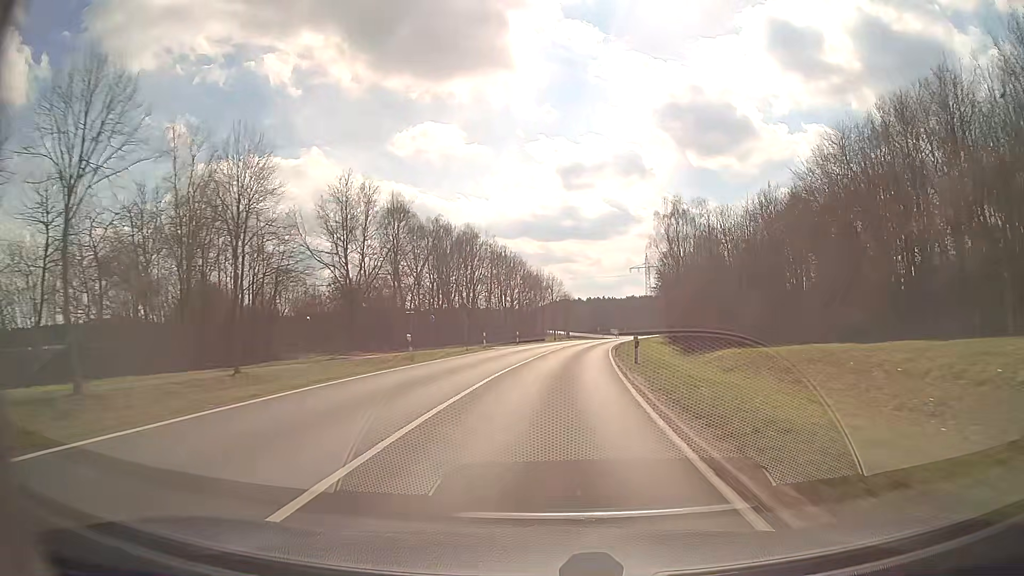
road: secondary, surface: asphalt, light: Day
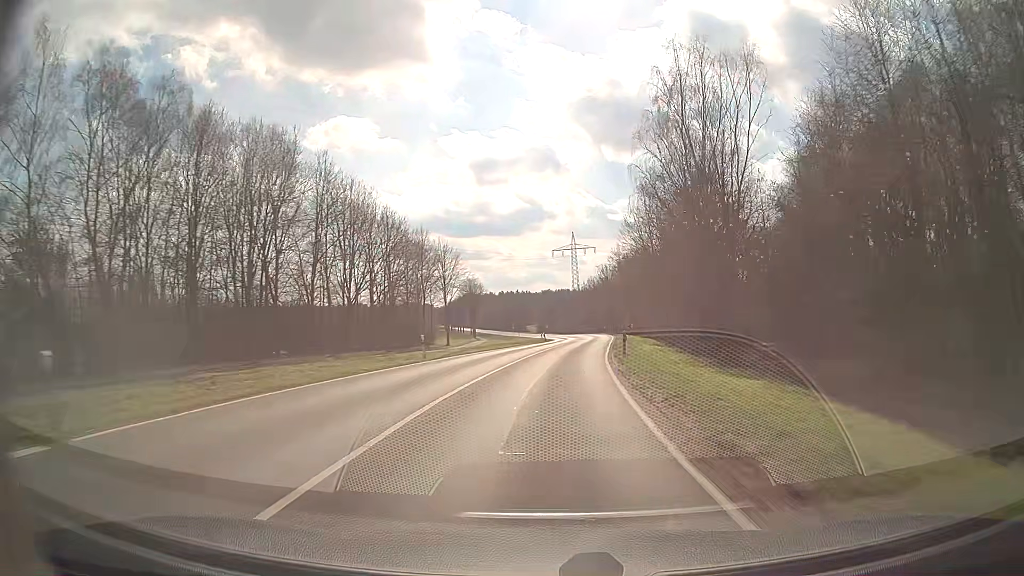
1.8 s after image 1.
(+3.1, +46.8) m; +7°
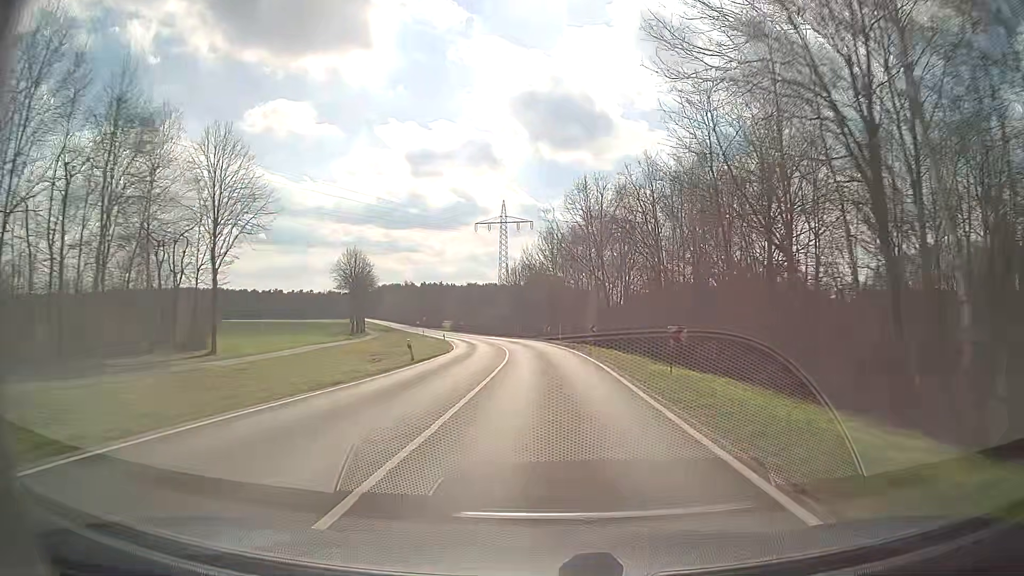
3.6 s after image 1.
(+2.7, +47.3) m; +6°
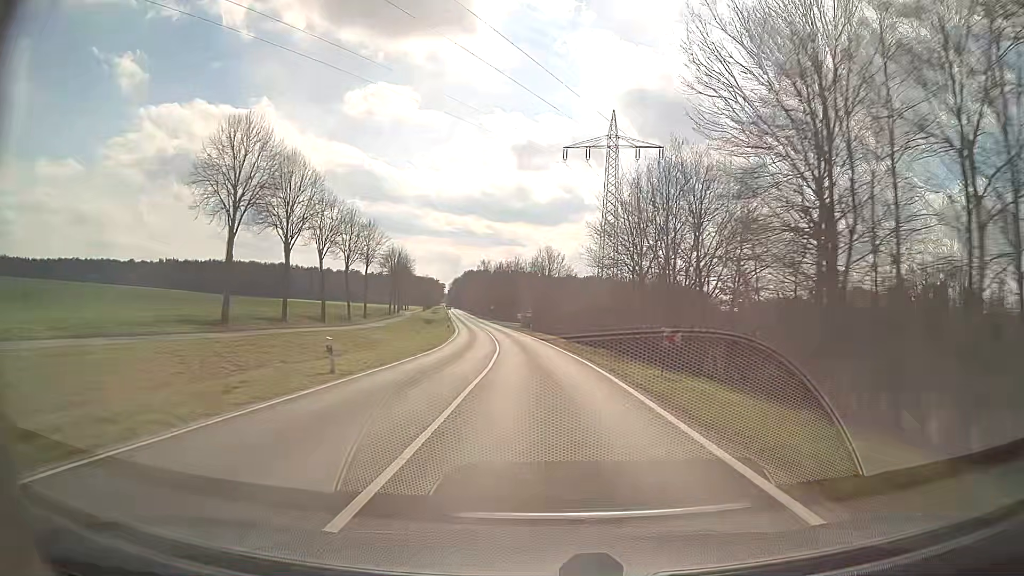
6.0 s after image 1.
(-3.2, +63.2) m; -8°
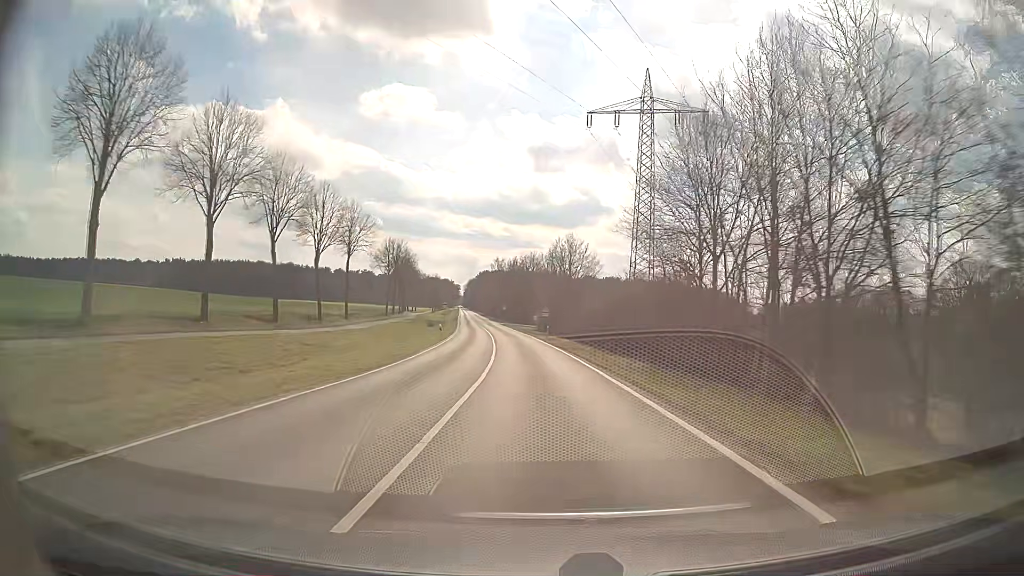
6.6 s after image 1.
(-0.2, +15.9) m; -1°
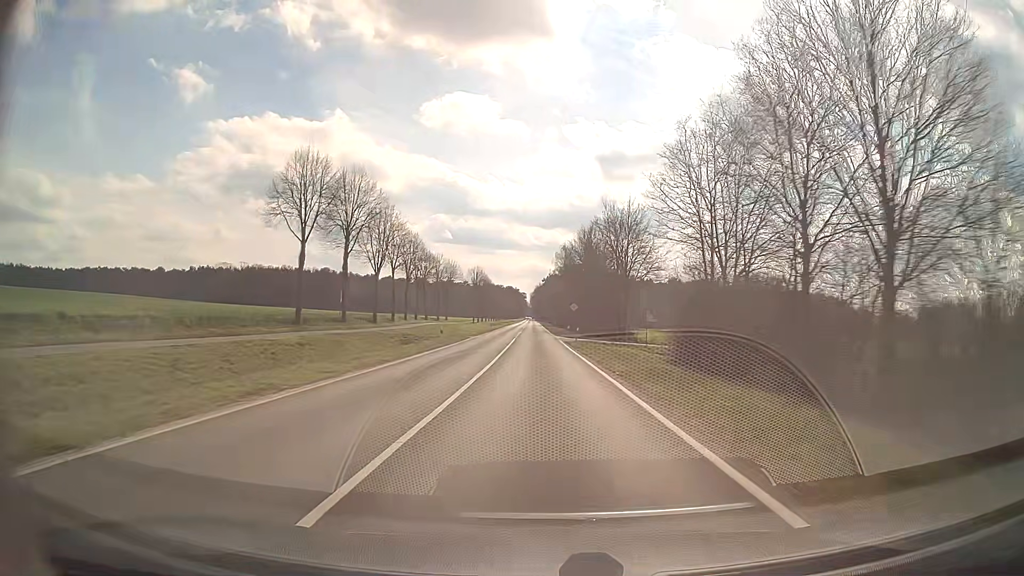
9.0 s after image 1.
(-3.4, +63.7) m; -6°
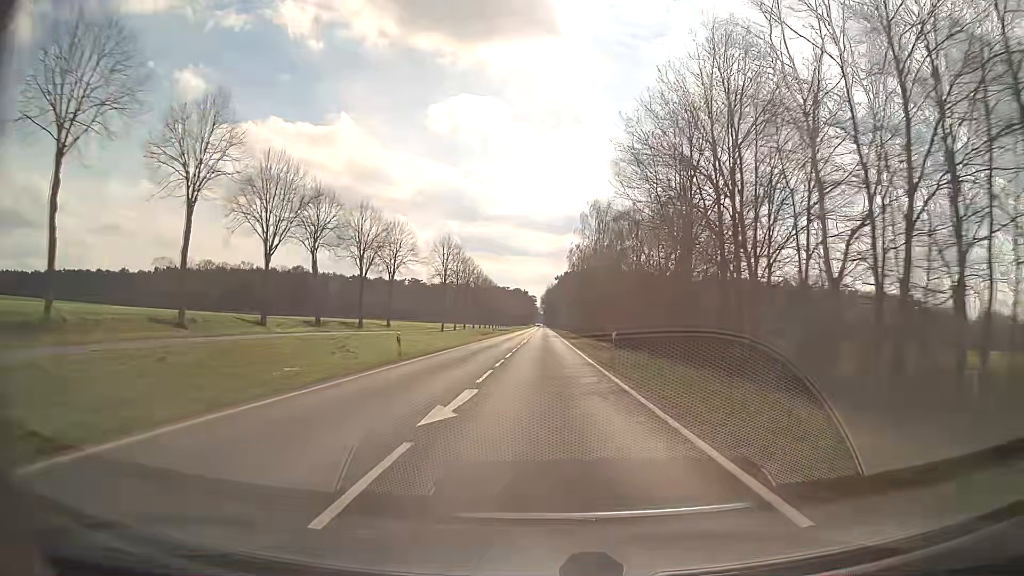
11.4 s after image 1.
(-0.9, +63.5) m; -1°
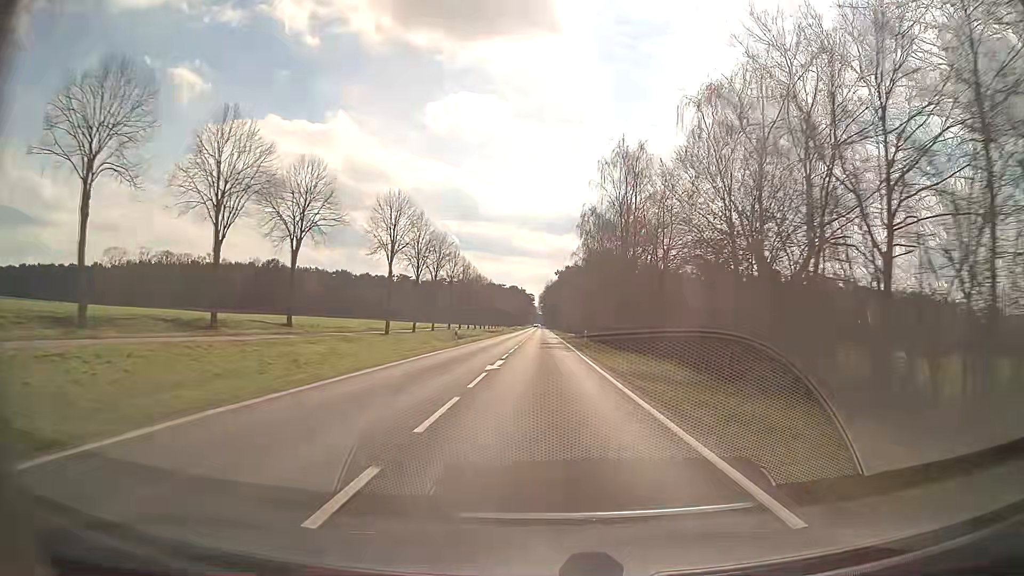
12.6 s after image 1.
(+0.1, +31.6) m; 0°
(0, +10) (0, +20) (0, +30) (0, +40) (0, +50) (0, +60) (0, +70) (0, +80) (0, +90) (0, +100) m
